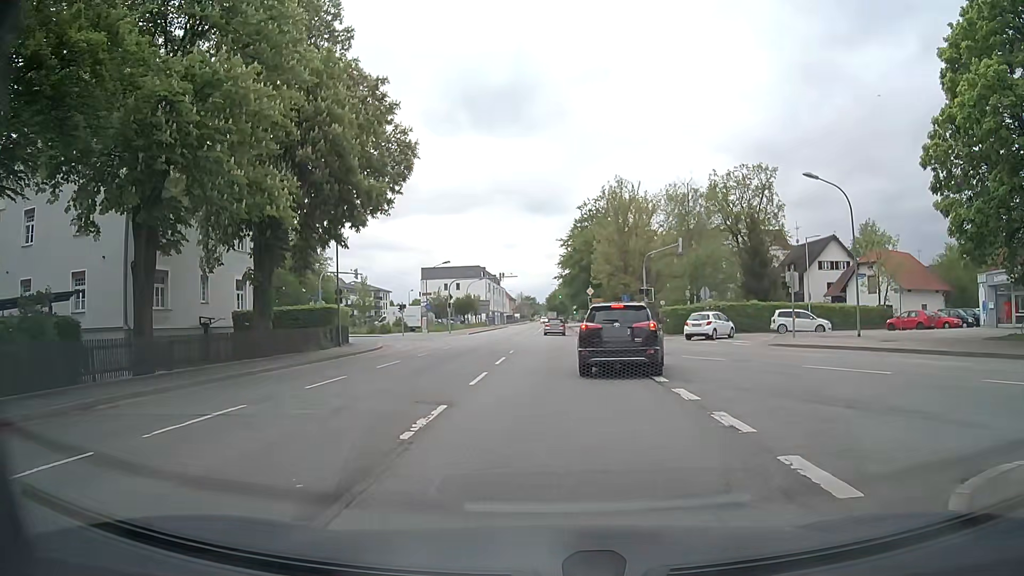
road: secondary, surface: asphalt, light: Day
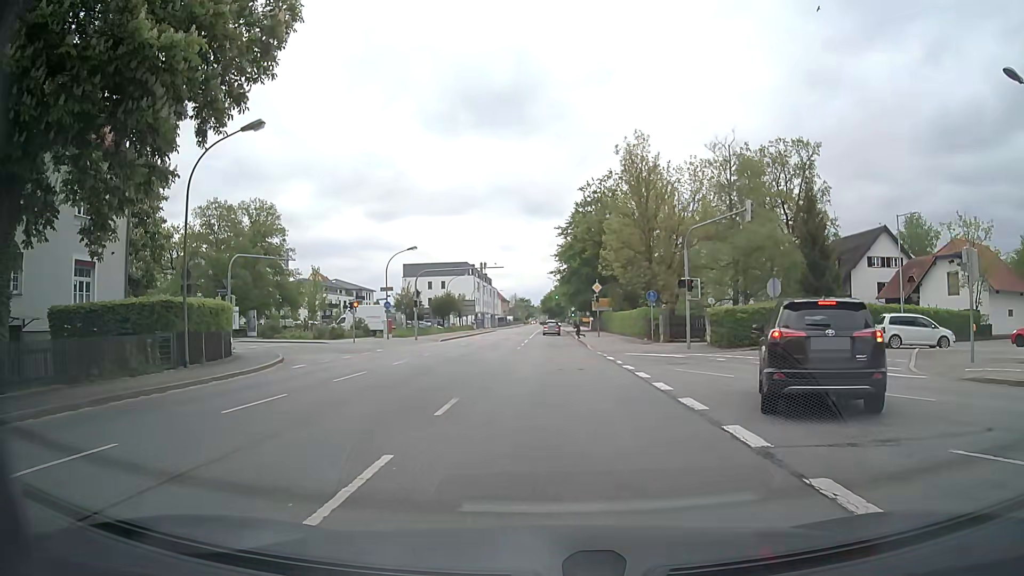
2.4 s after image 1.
(-0.1, +15.8) m; 0°
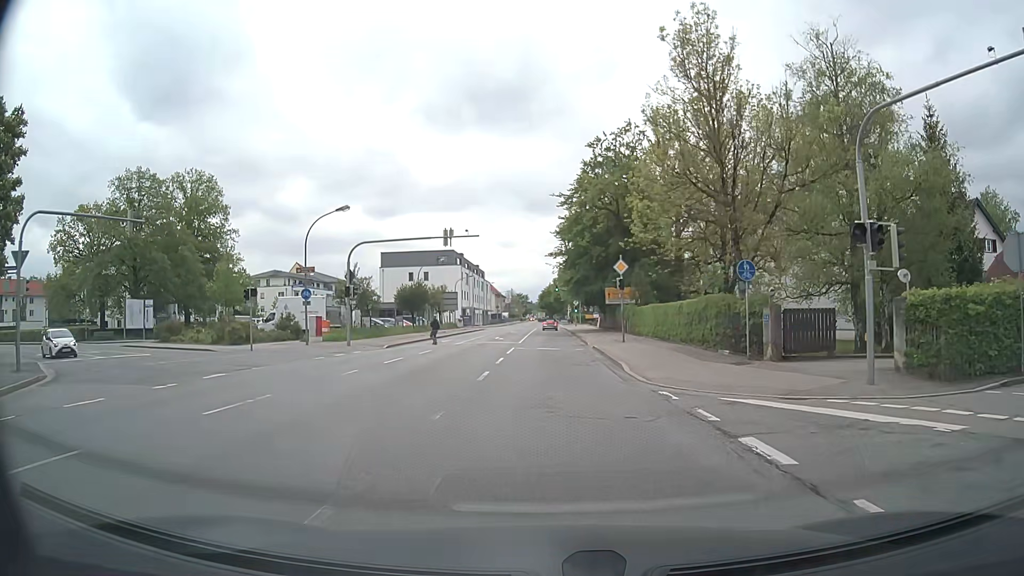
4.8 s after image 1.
(0.0, +18.7) m; 0°
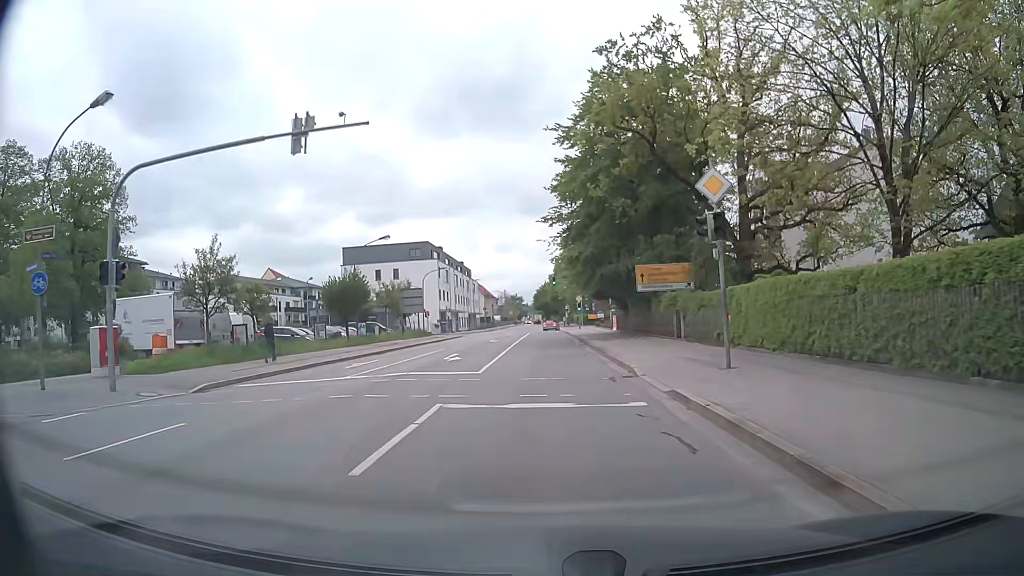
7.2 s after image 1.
(0.0, +21.4) m; 0°
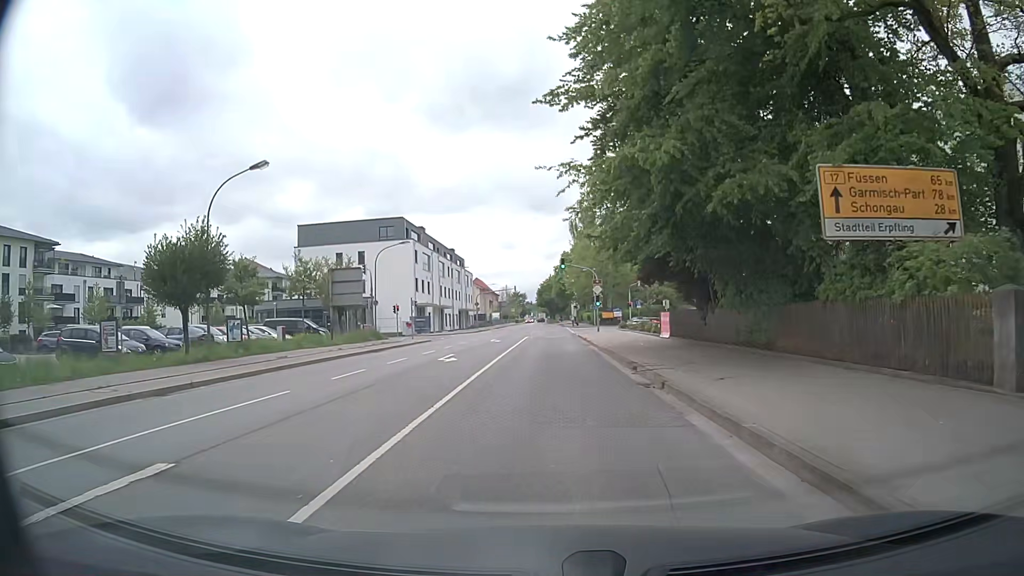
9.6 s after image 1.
(-0.1, +22.2) m; -1°
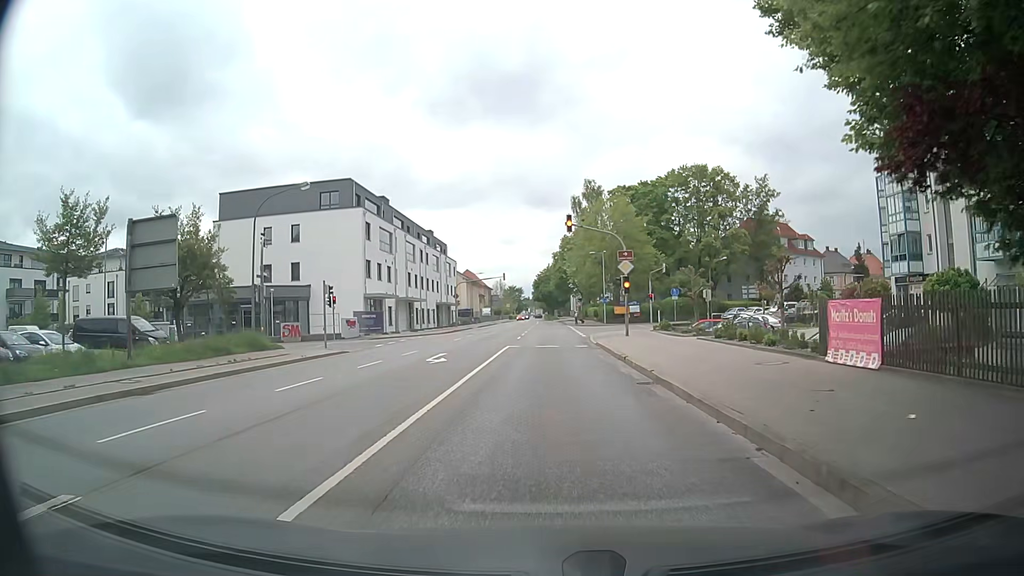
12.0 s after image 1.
(+0.4, +21.4) m; +1°
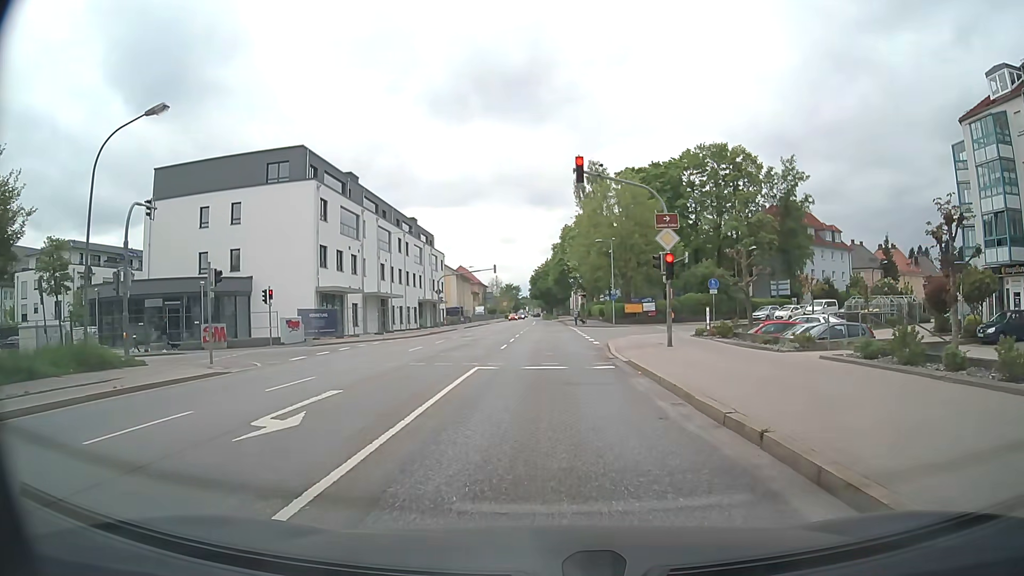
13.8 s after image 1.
(+0.1, +12.0) m; +1°
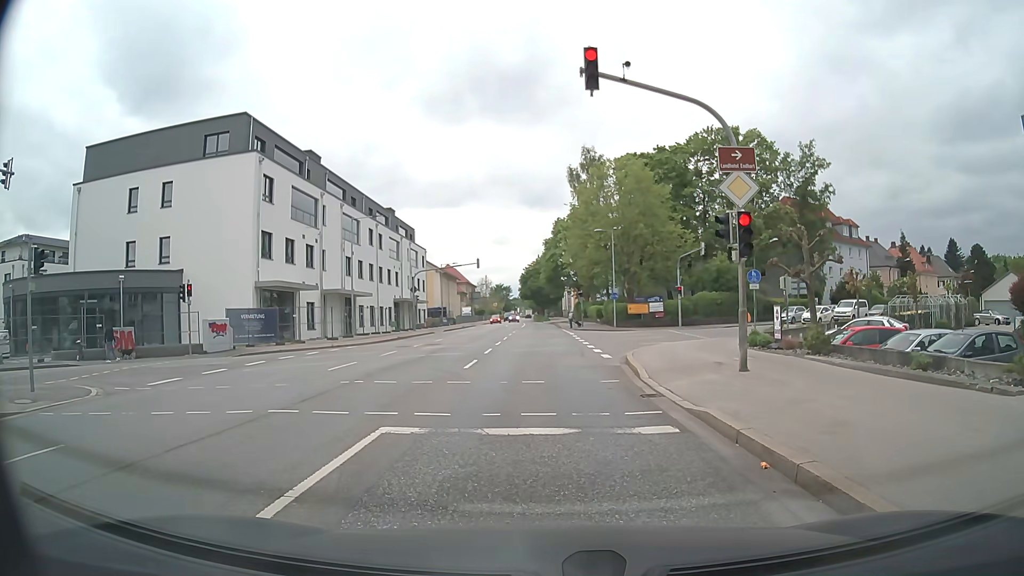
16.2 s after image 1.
(-0.1, +8.8) m; 0°
